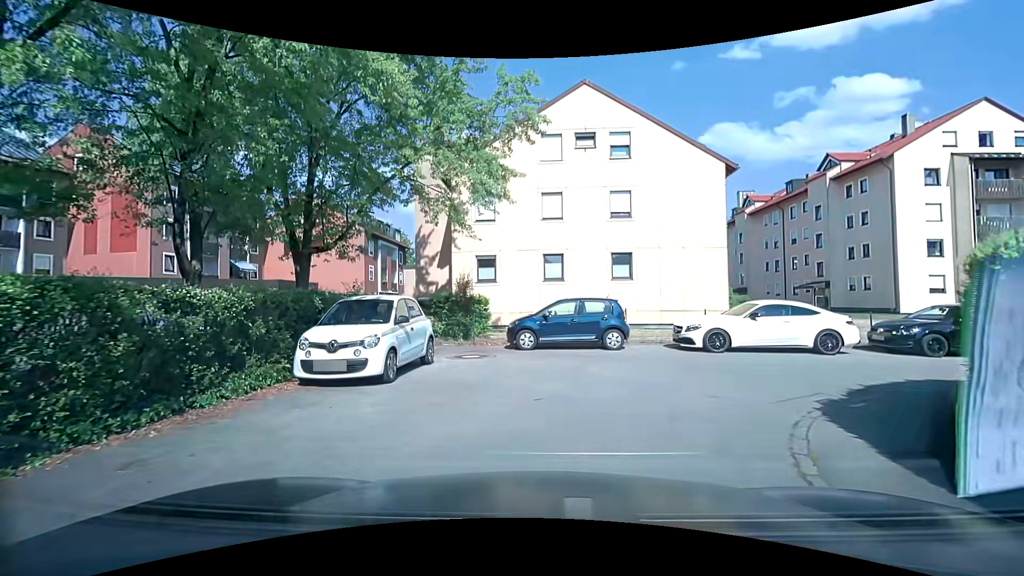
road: residential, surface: asphalt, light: Day
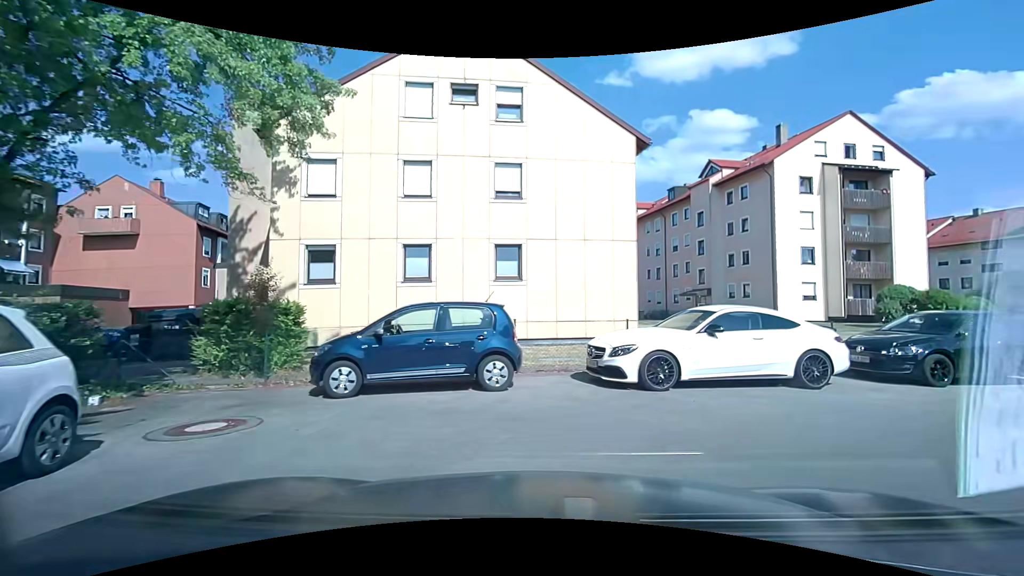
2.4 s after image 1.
(+0.6, +6.0) m; +14°
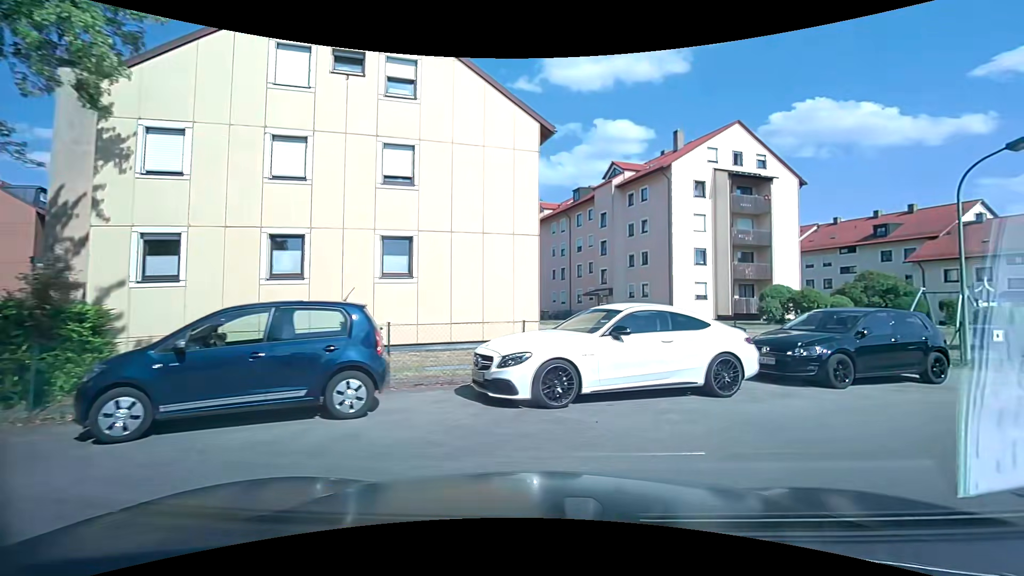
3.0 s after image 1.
(+0.2, +1.8) m; +10°
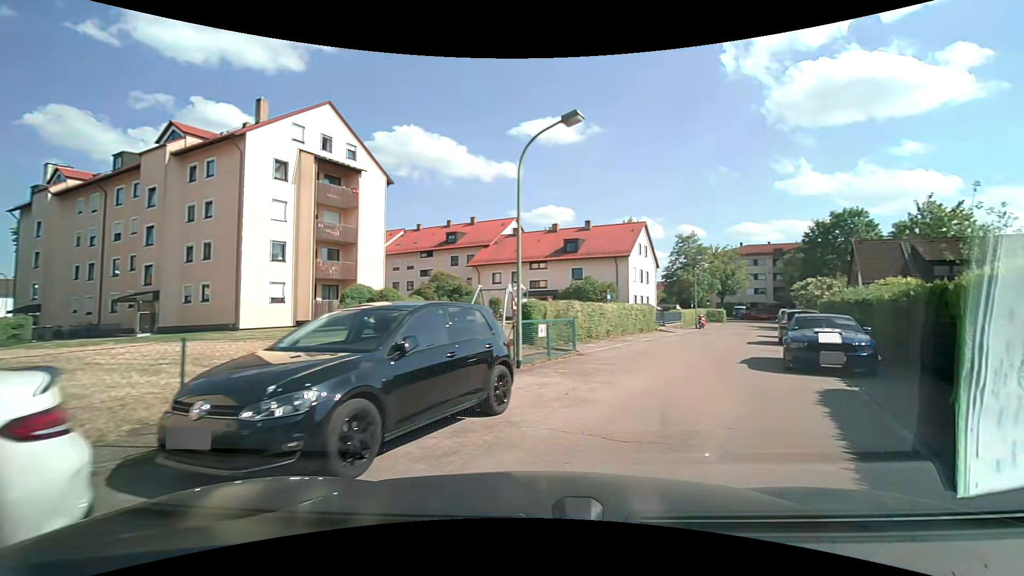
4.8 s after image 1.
(+2.4, +6.0) m; +44°
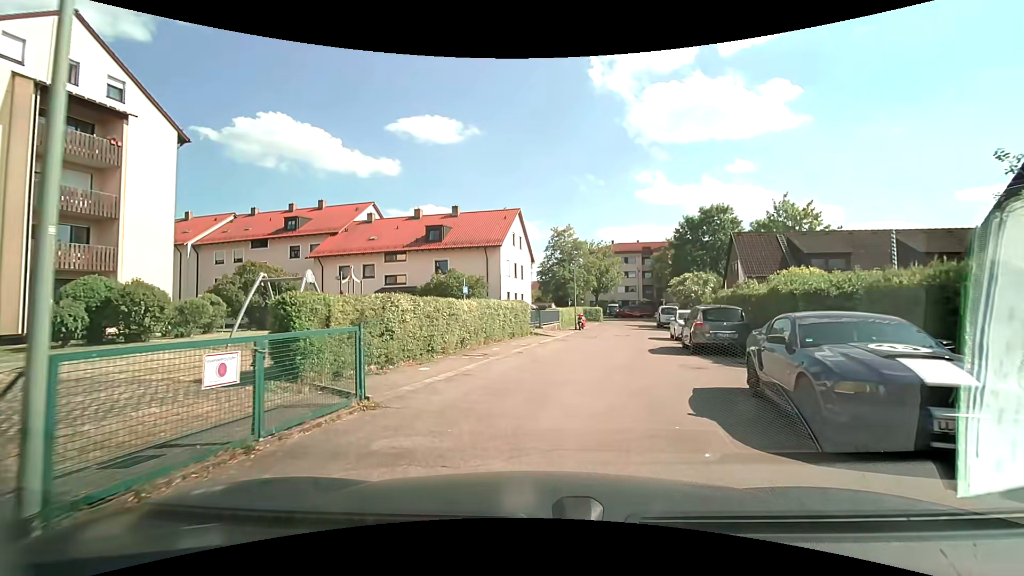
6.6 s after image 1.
(+1.4, +8.2) m; +15°
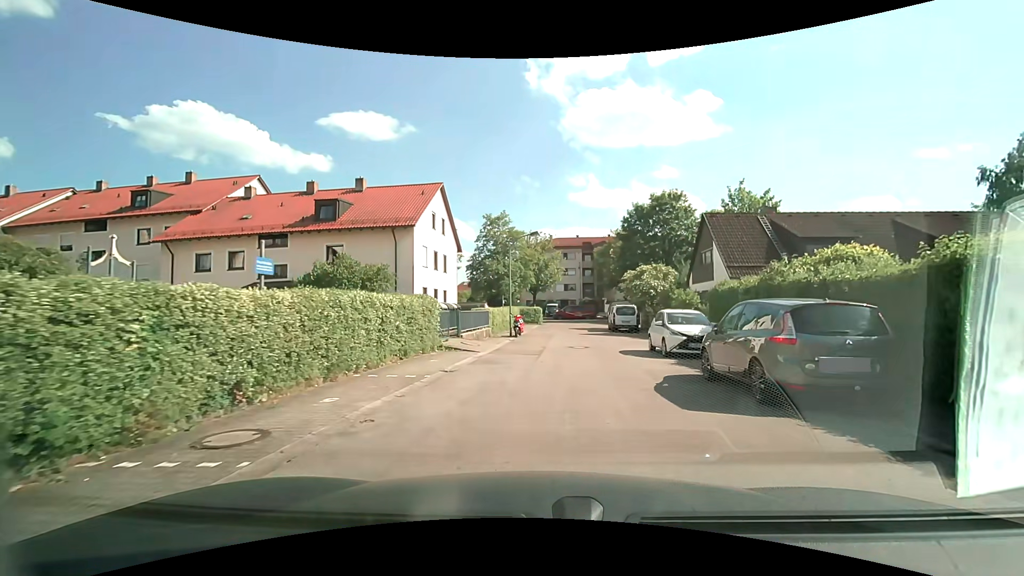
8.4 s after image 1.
(+0.3, +9.7) m; +6°
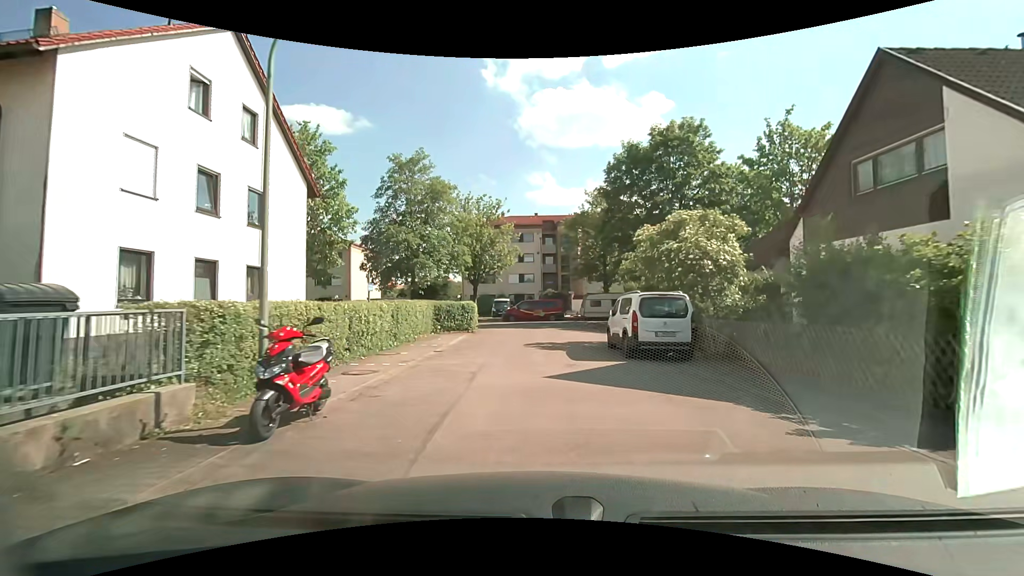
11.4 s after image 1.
(+1.3, +21.1) m; +5°
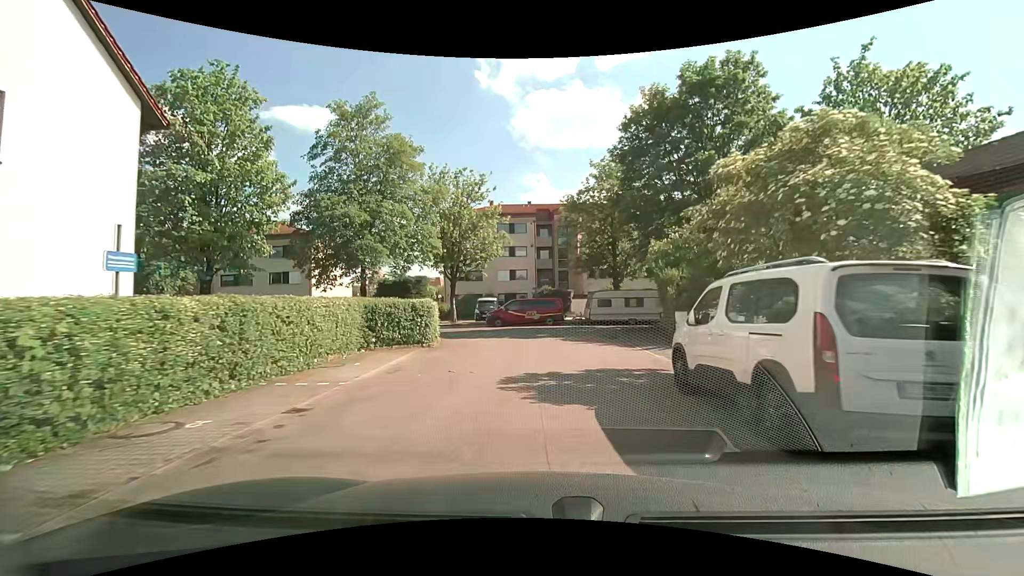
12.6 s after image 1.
(+0.1, +9.1) m; +1°
